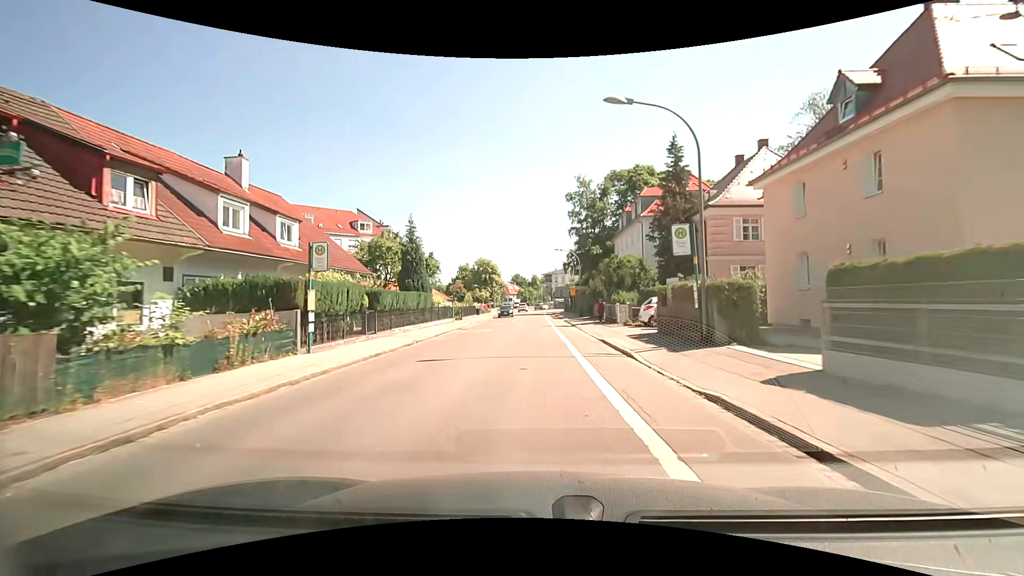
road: tertiary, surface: asphalt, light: Day
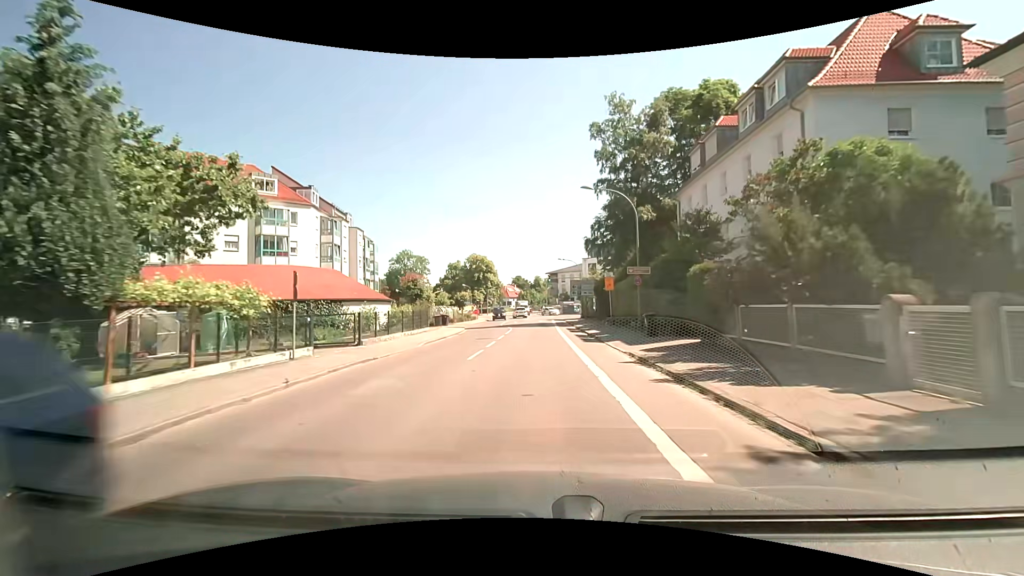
(-0.2, +29.5) m; 0°
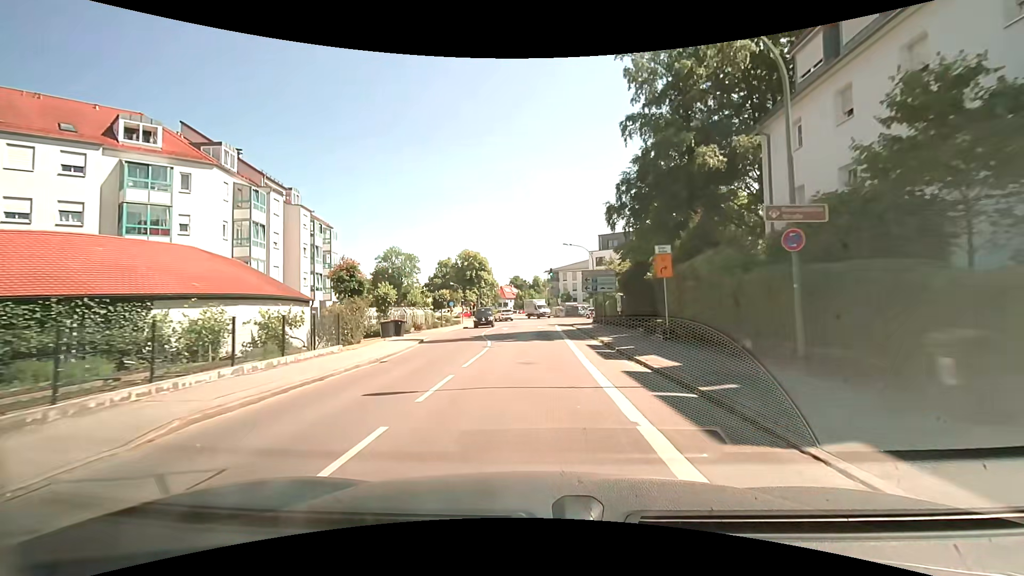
(+0.1, +15.0) m; 0°
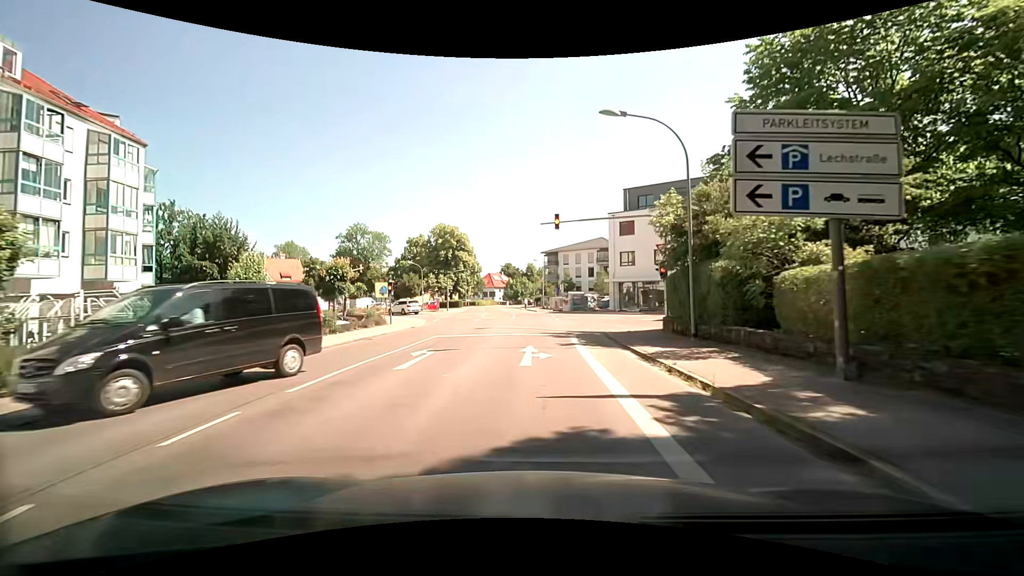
(+0.4, +29.2) m; +2°
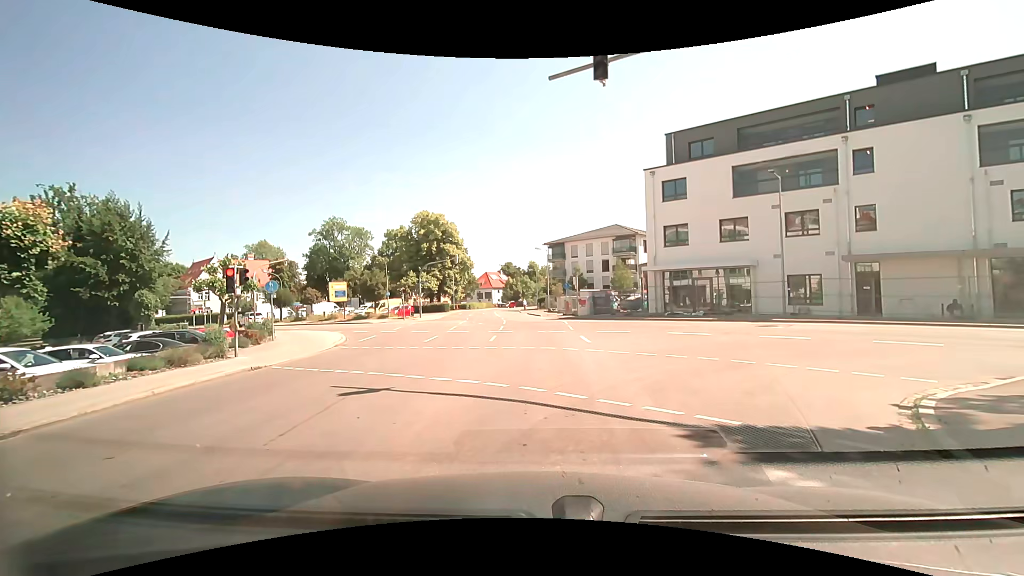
(-0.2, +17.5) m; -1°
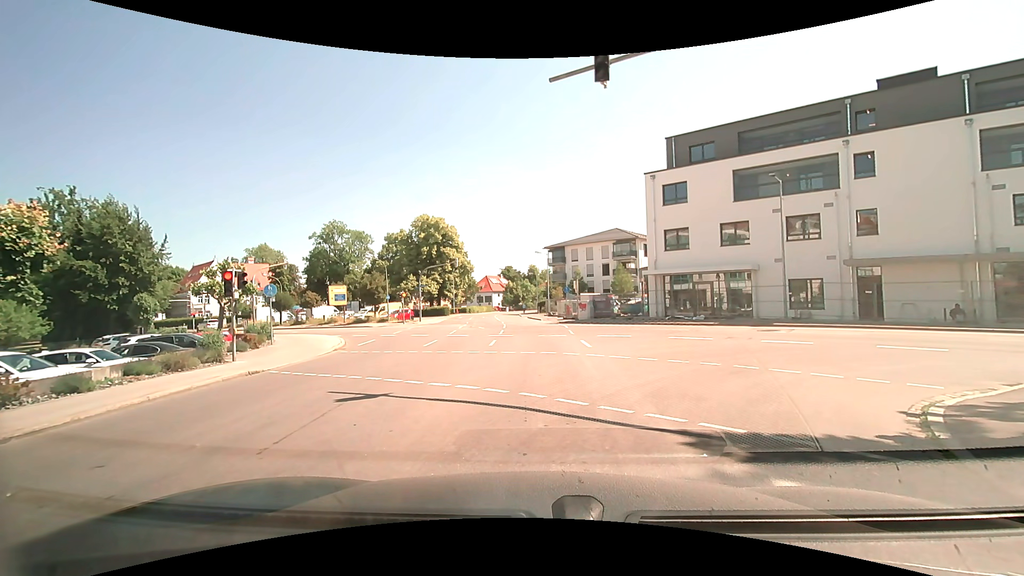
(0.0, +0.2) m; 0°
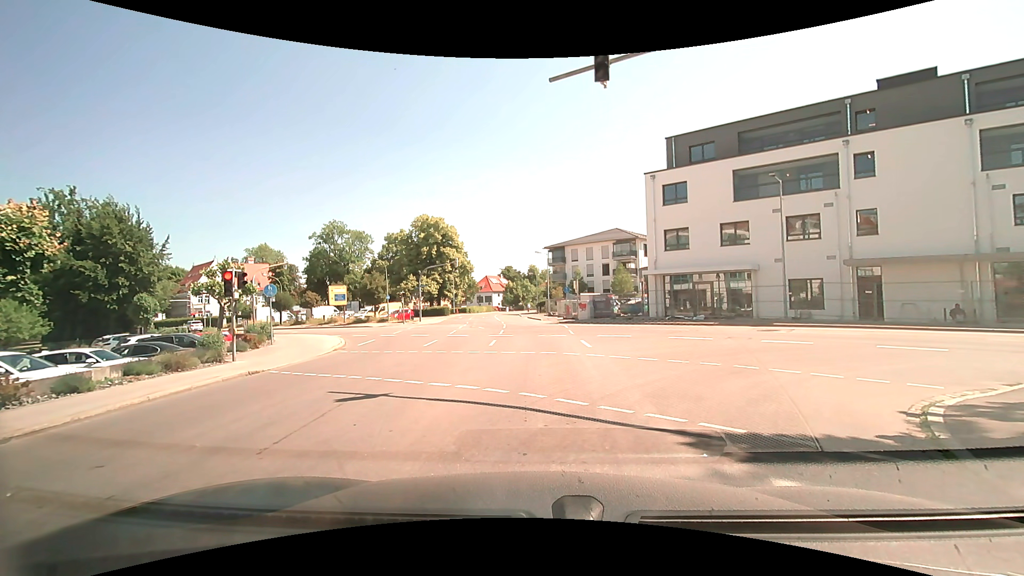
(0.0, 0.0) m; 0°
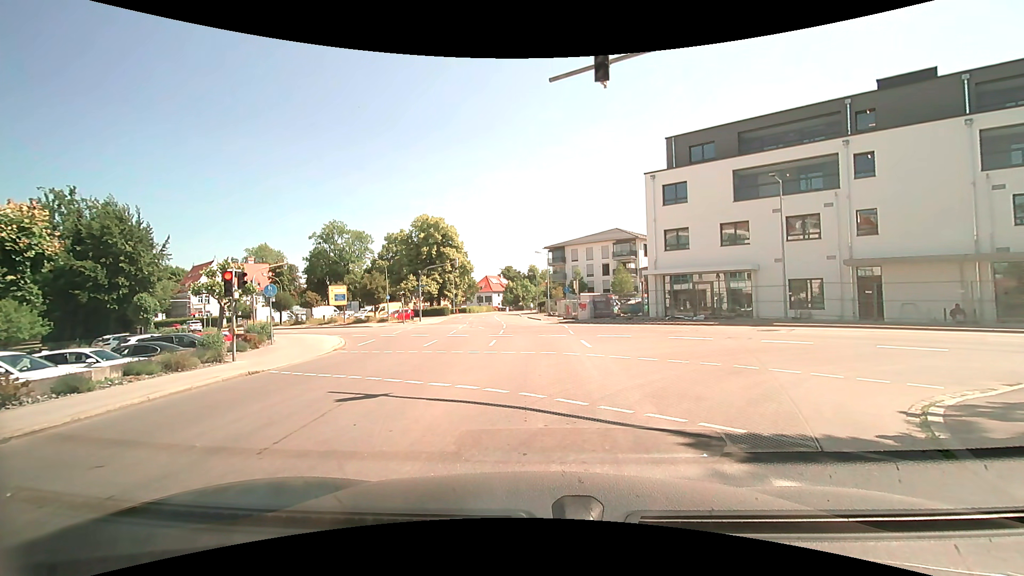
(0.0, 0.0) m; 0°
